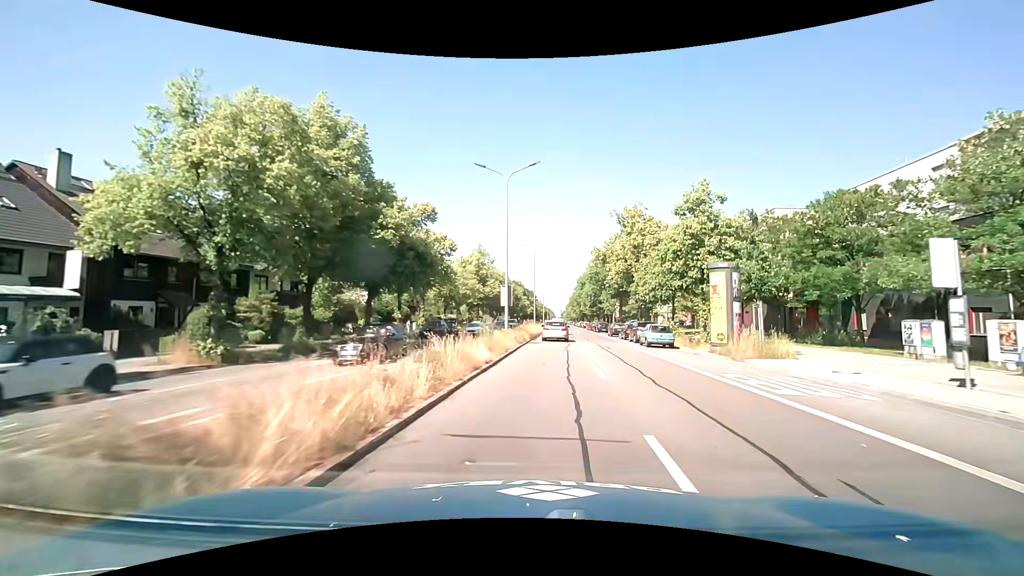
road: primary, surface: asphalt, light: Day
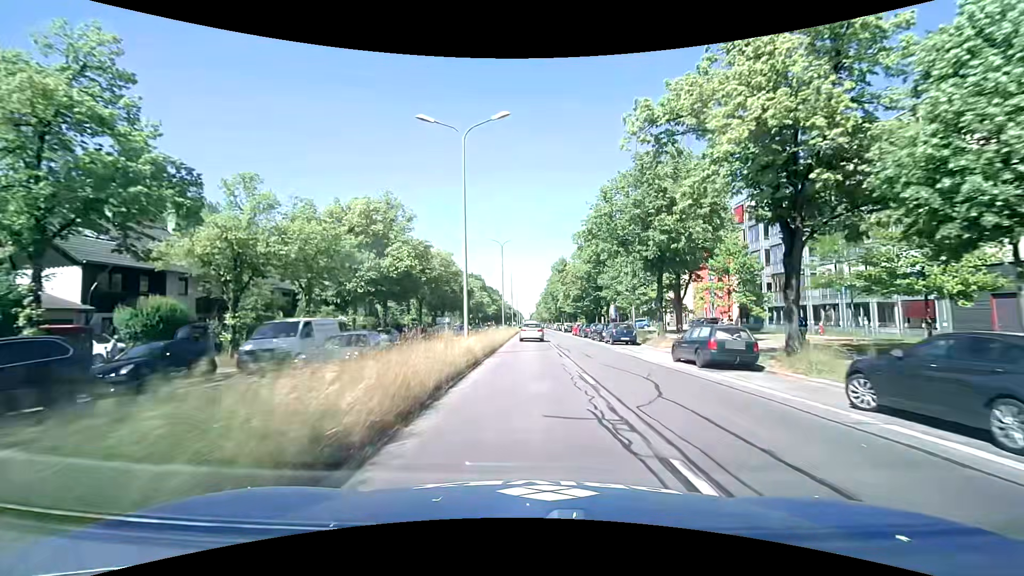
(+1.8, +37.3) m; +3°
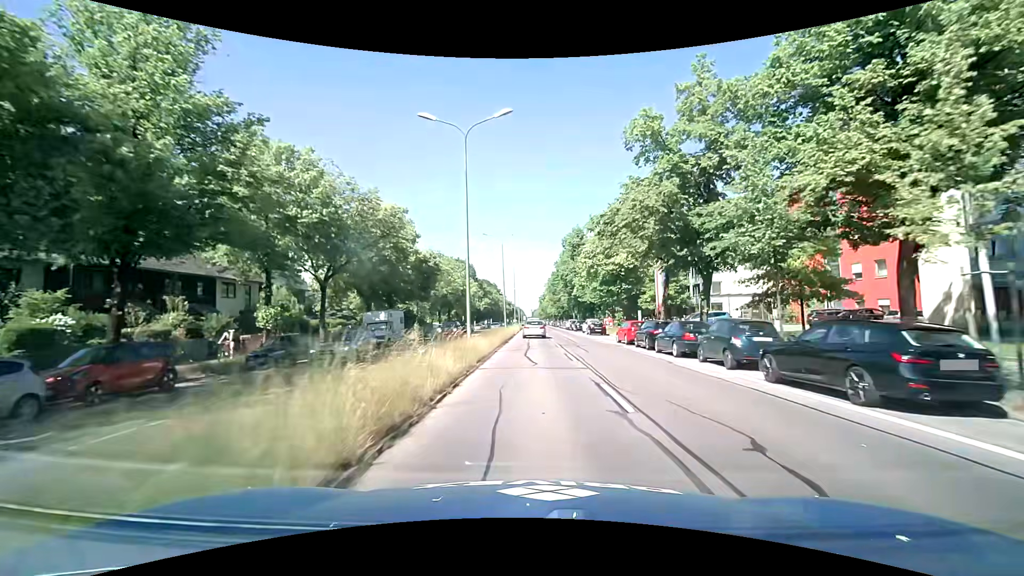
(-0.1, +31.1) m; 0°
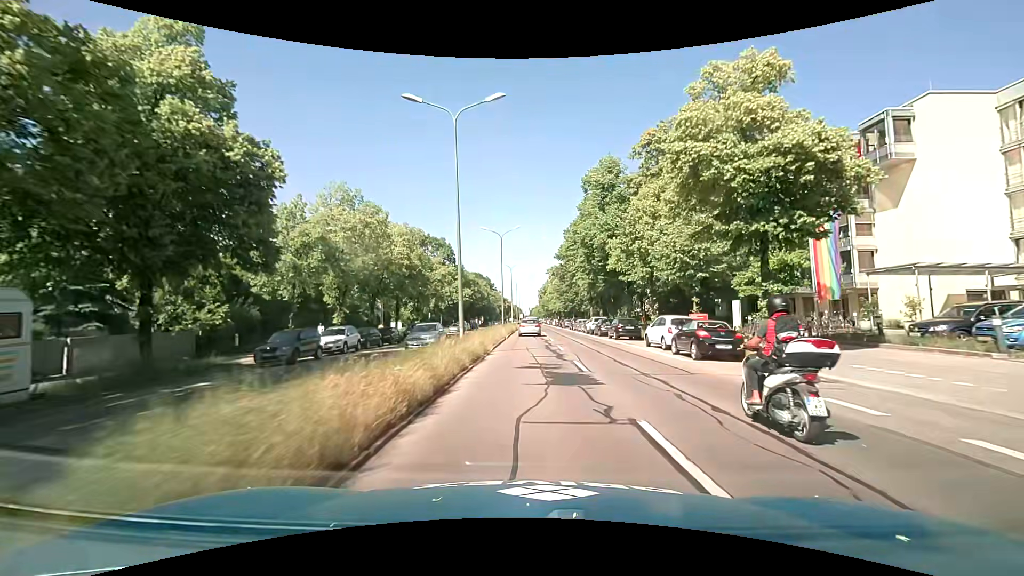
(+0.2, +31.6) m; 0°
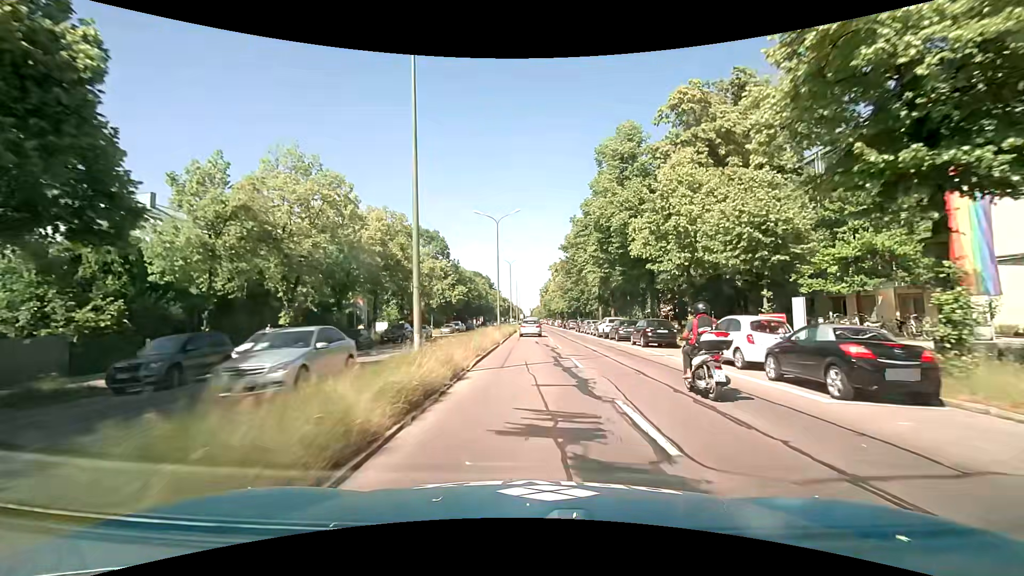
(0.0, +7.8) m; 0°
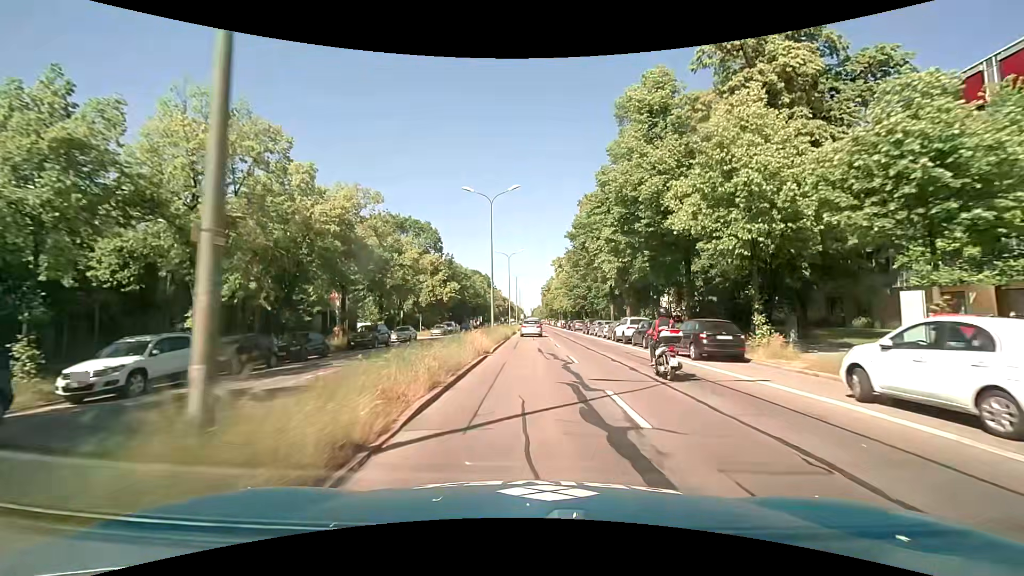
(0.0, +7.8) m; 0°
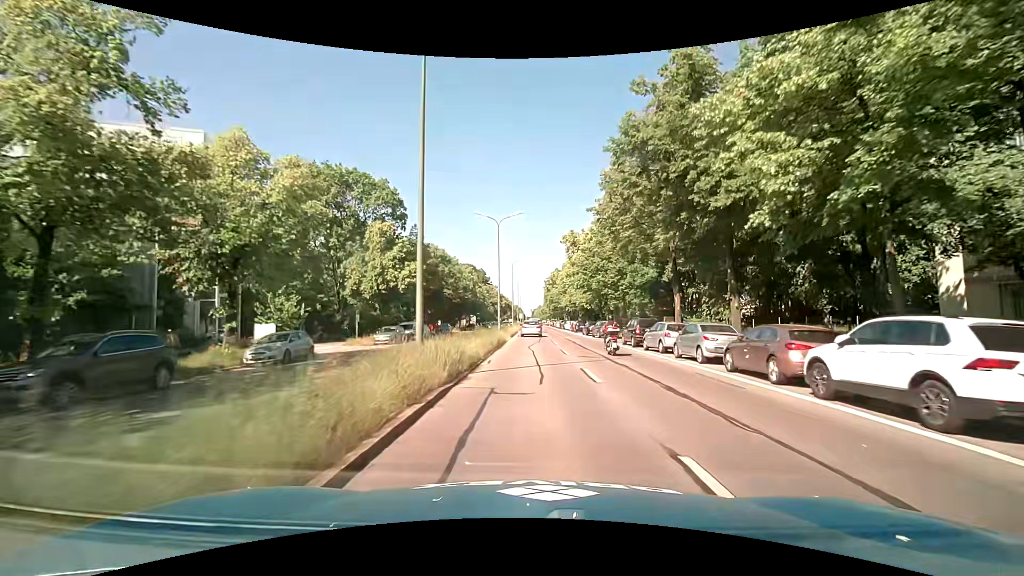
(0.0, +23.0) m; +1°
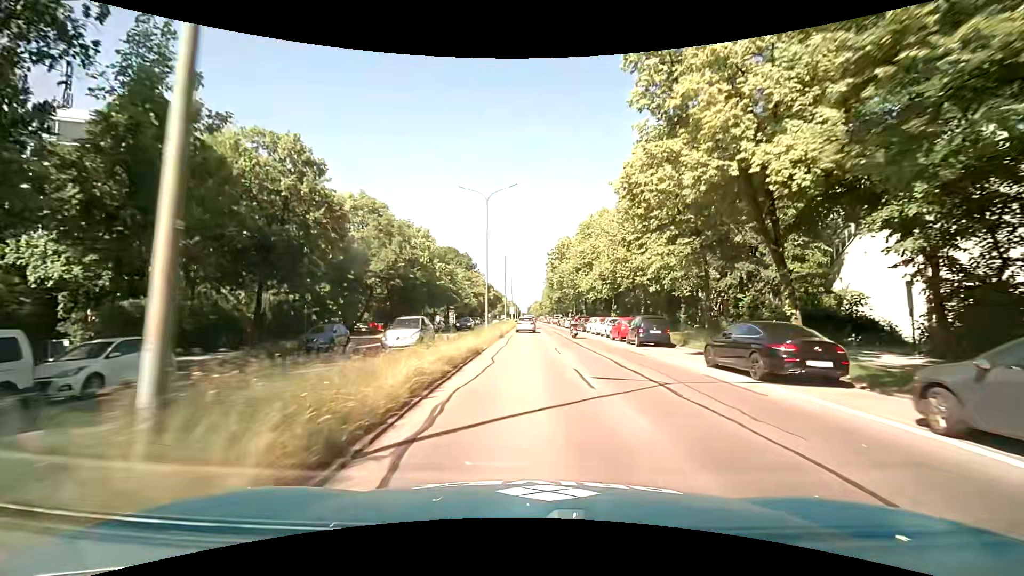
(-0.3, +38.3) m; 0°
(0, +10) (0, +20) (0, +30) (0, +40) (0, +50) (0, +60) (0, +70) (-1, +80) (-1, +90) (-1, +100) m
